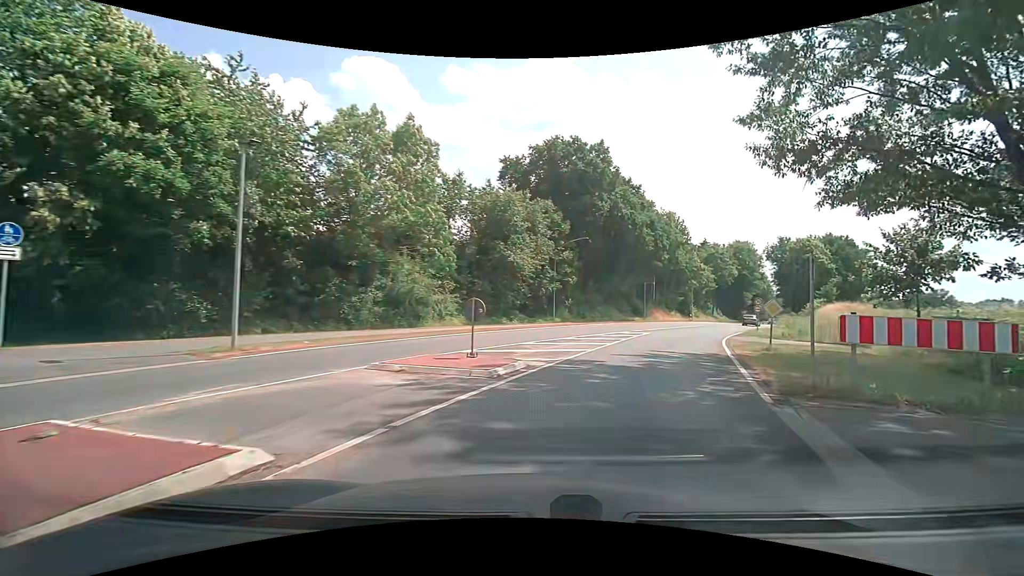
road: secondary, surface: asphalt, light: Day
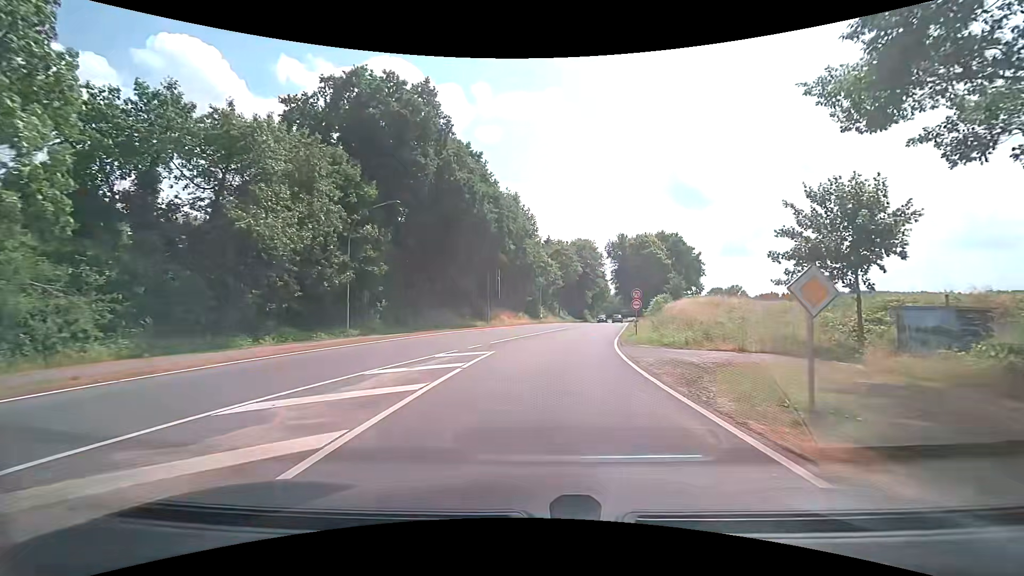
(+3.1, +15.4) m; +17°
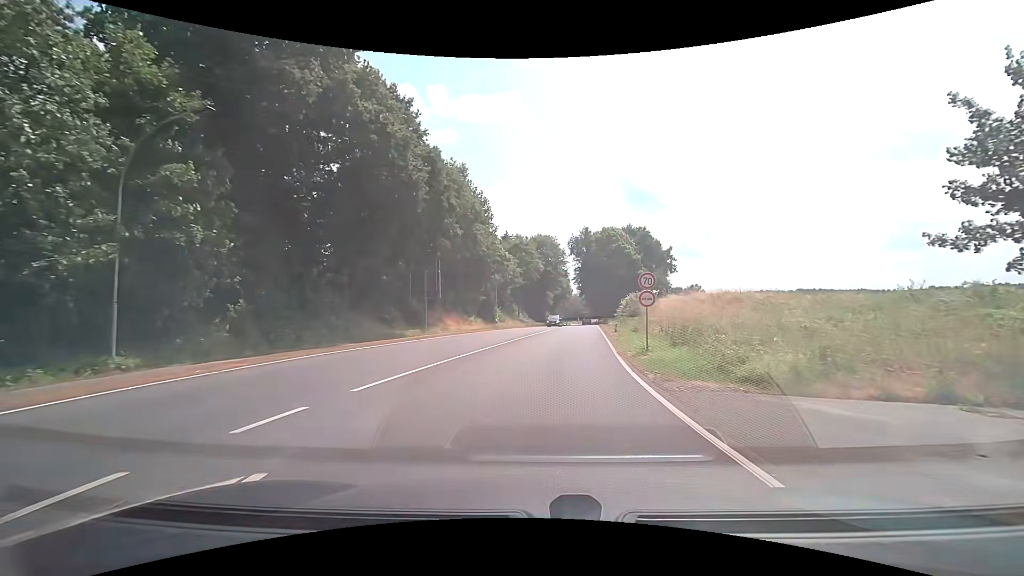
(+0.5, +12.8) m; +5°
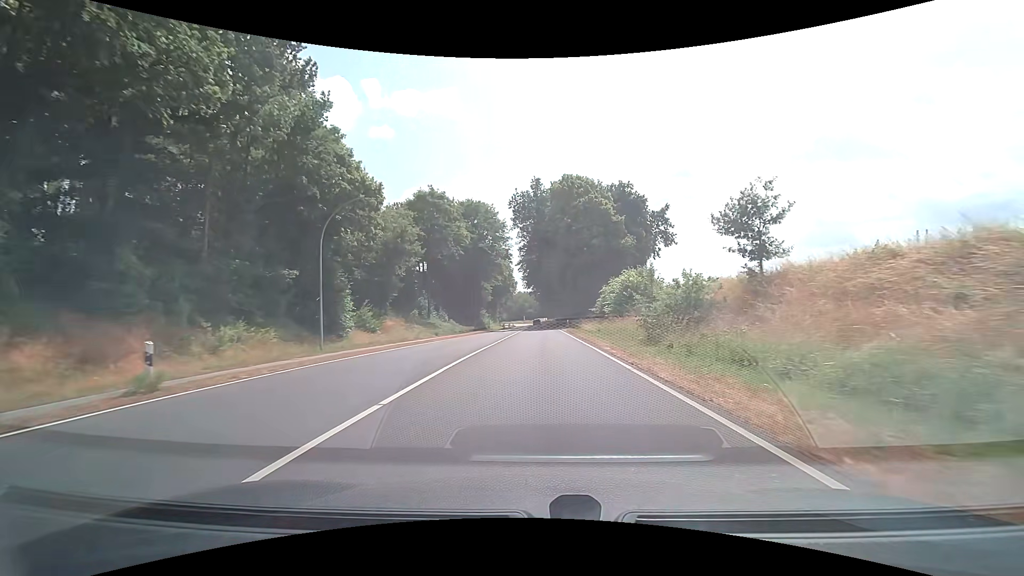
(+2.4, +39.4) m; +5°
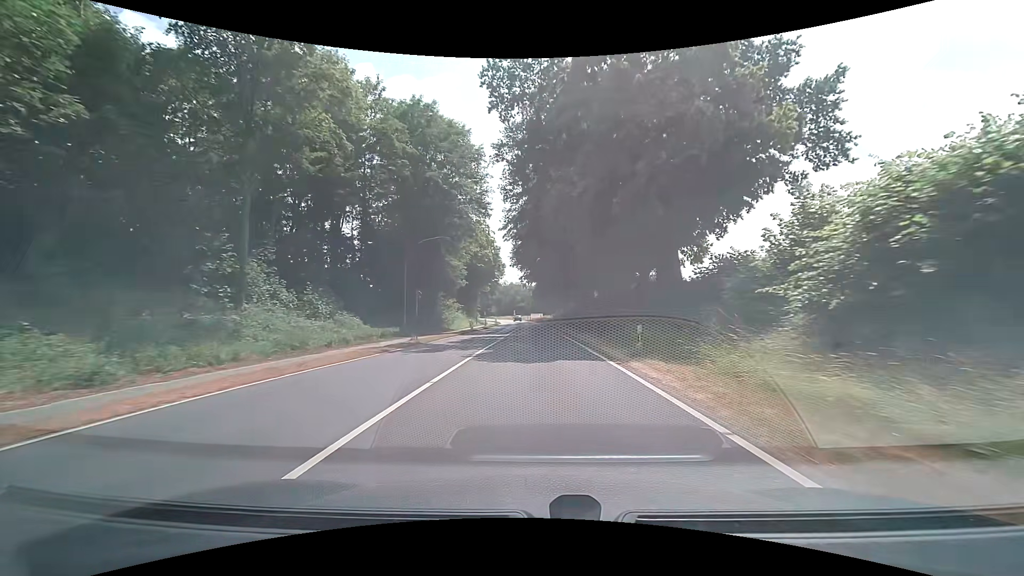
(+0.2, +37.6) m; +1°
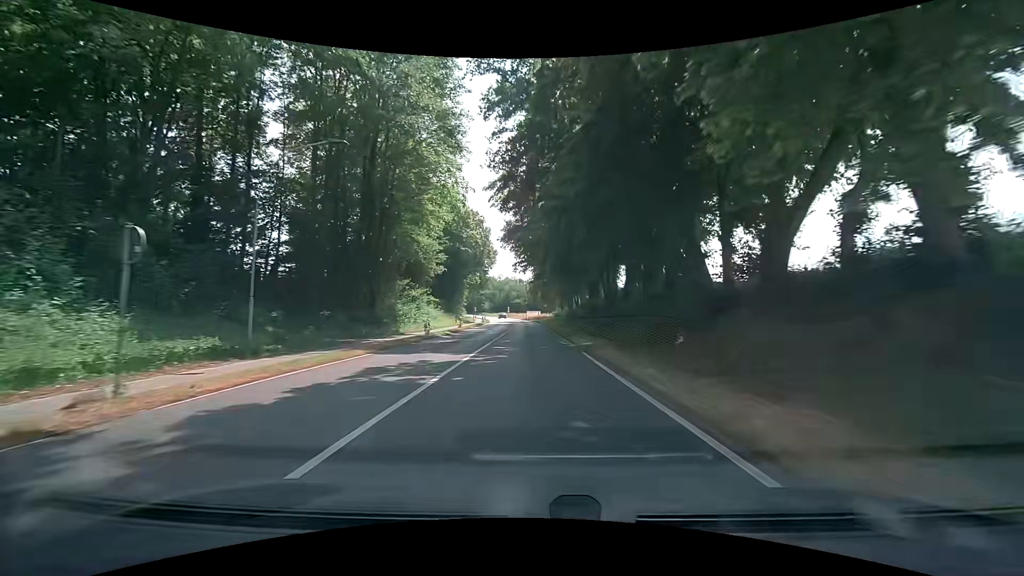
(+0.1, +19.7) m; +1°
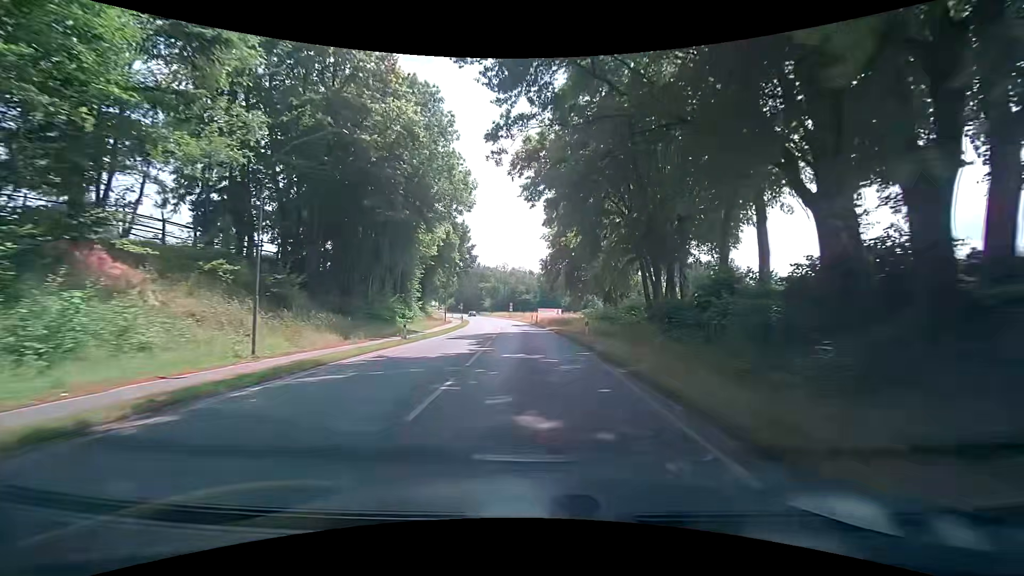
(-0.7, +50.3) m; -1°
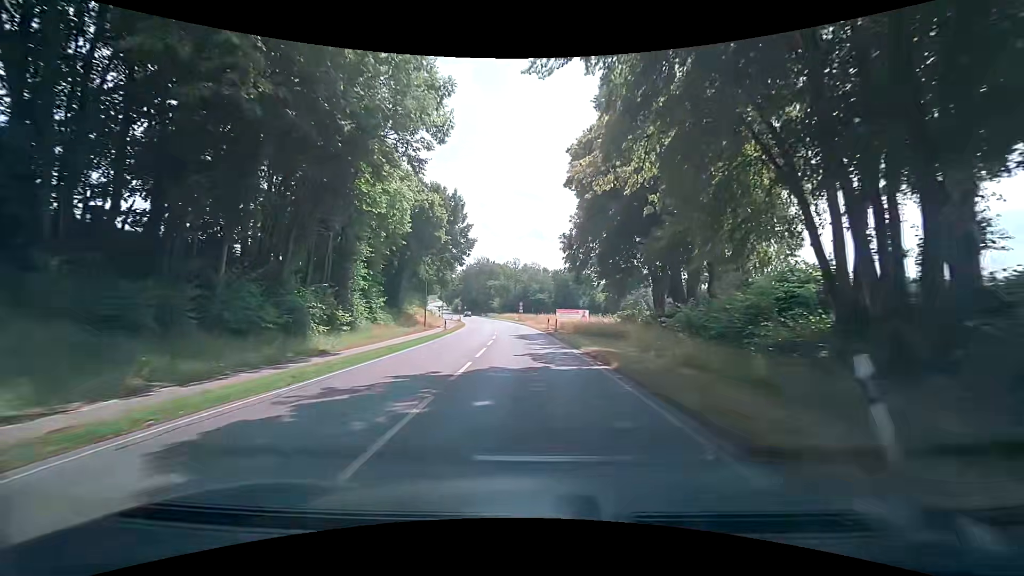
(-0.1, +20.1) m; -1°
(0, +10) (-1, +20) (-1, +30) (-2, +40) (-3, +50) (-4, +60) (-5, +70) (-7, +80) (-8, +90) (-10, +99) m
